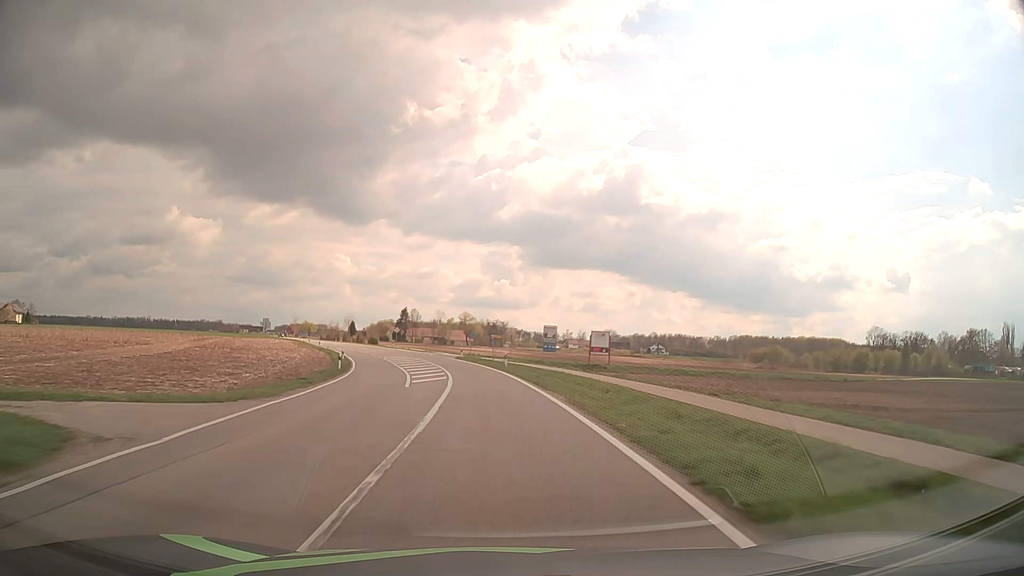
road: tertiary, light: Day
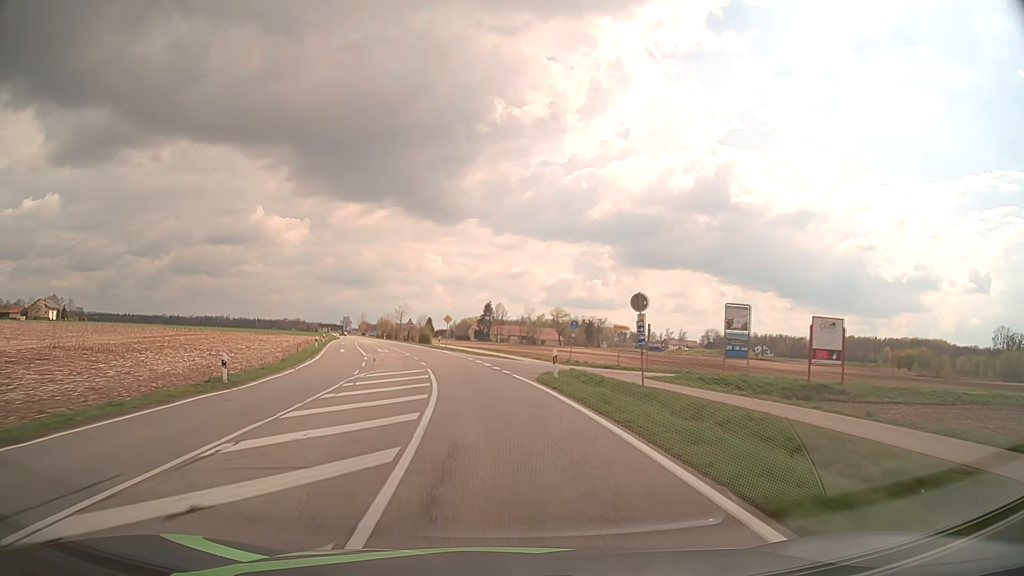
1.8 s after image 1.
(-2.4, +38.2) m; -7°
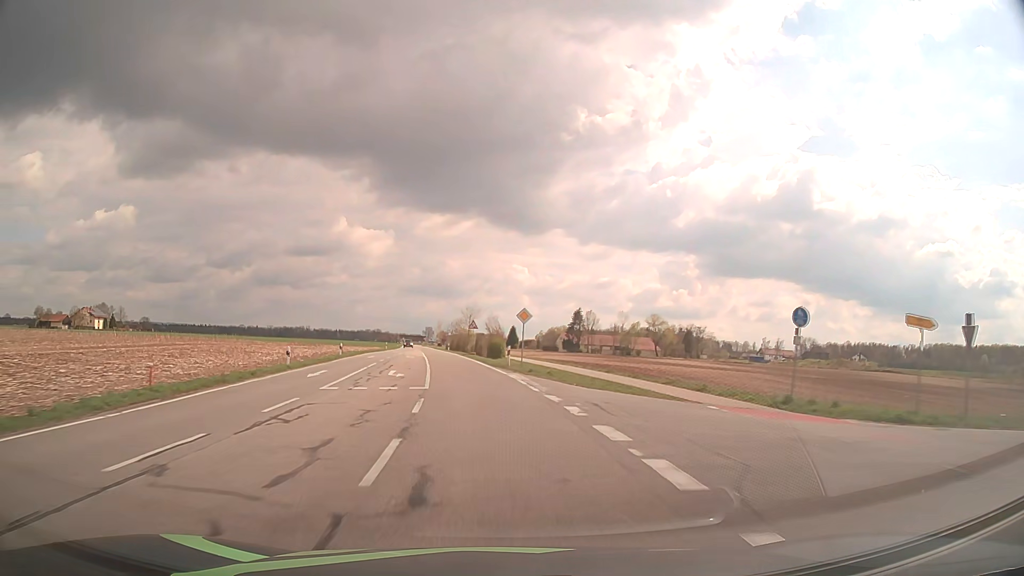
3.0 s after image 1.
(-1.6, +25.6) m; -7°
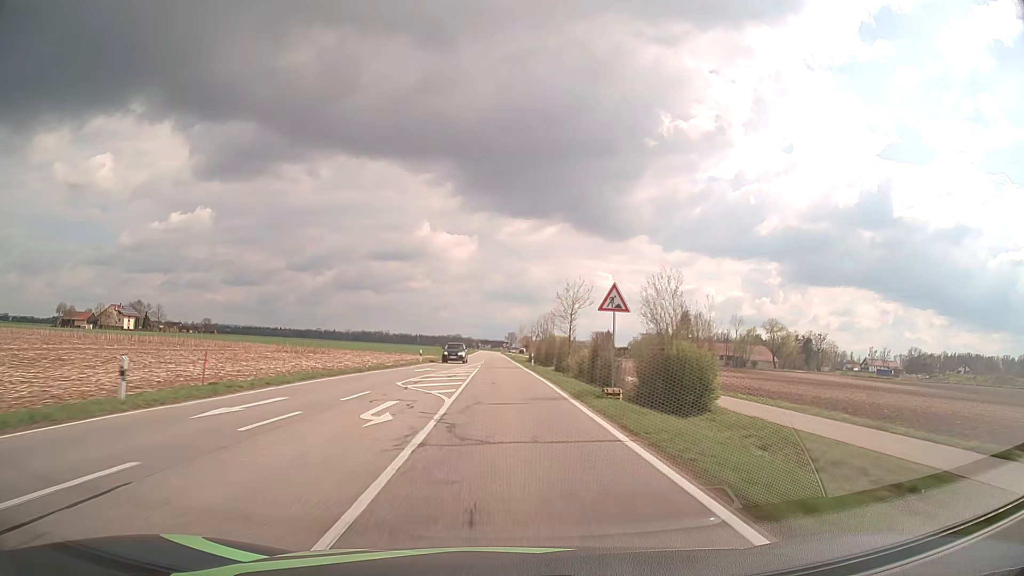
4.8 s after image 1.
(-3.5, +38.6) m; -8°
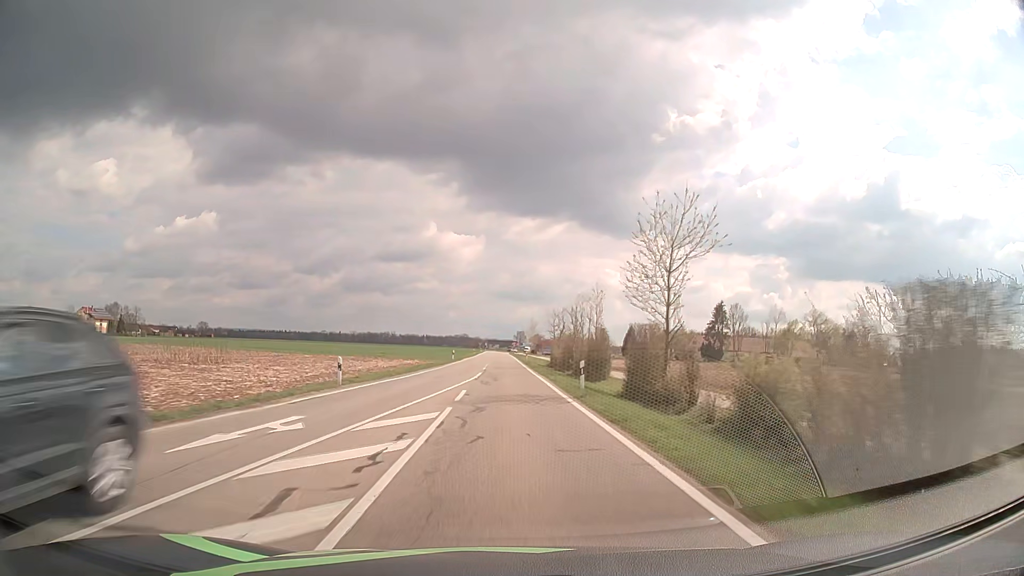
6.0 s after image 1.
(-0.2, +26.2) m; -1°
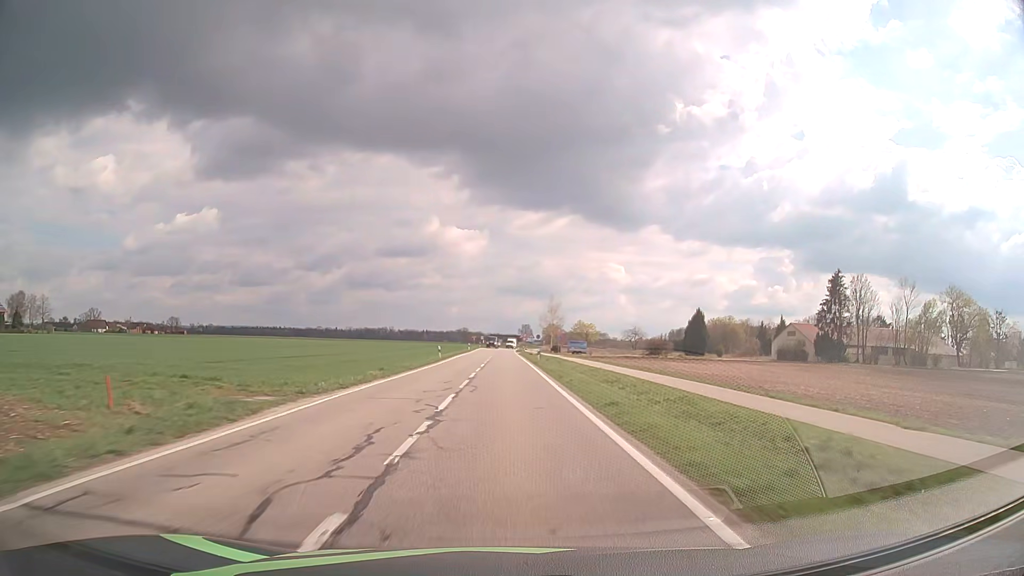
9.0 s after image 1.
(-0.2, +65.2) m; 0°
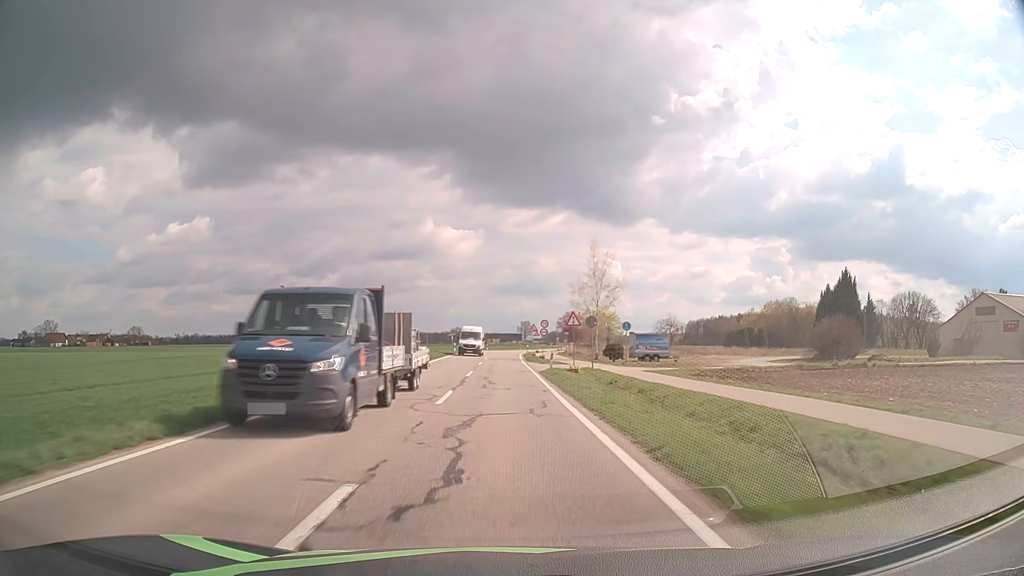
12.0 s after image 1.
(+0.2, +59.7) m; 0°
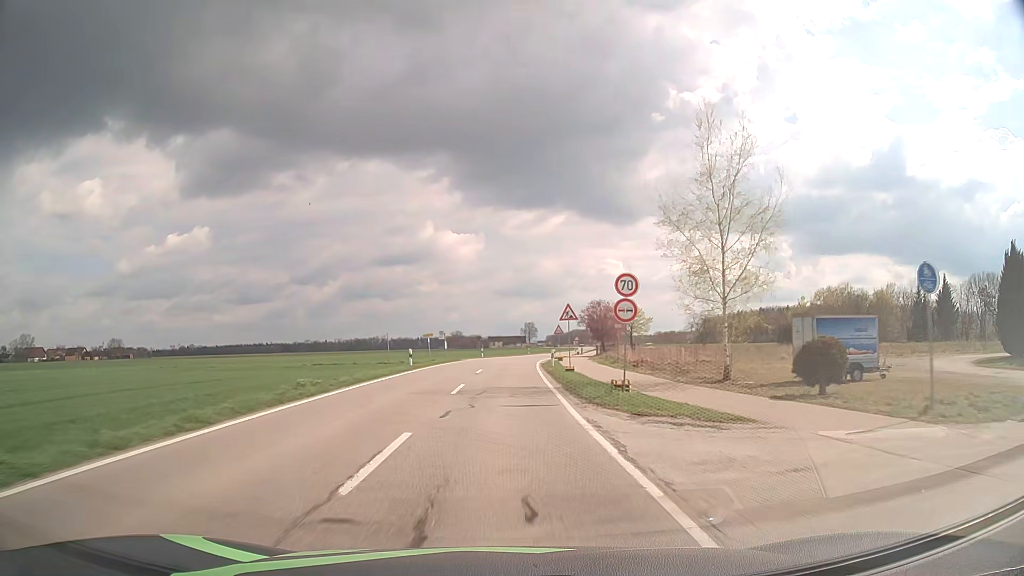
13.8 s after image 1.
(-0.1, +33.1) m; 0°
(0, +10) (0, +20) (0, +30) (0, +40) (0, +50) (+1, +60) (+2, +70) (+3, +80) (+5, +90) (+6, +100) m
